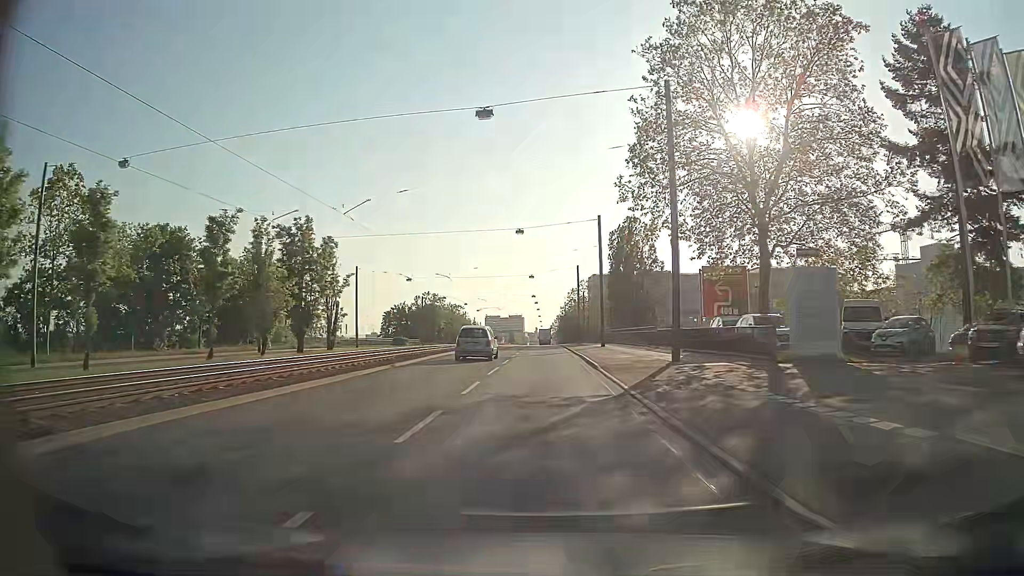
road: primary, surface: asphalt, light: Day
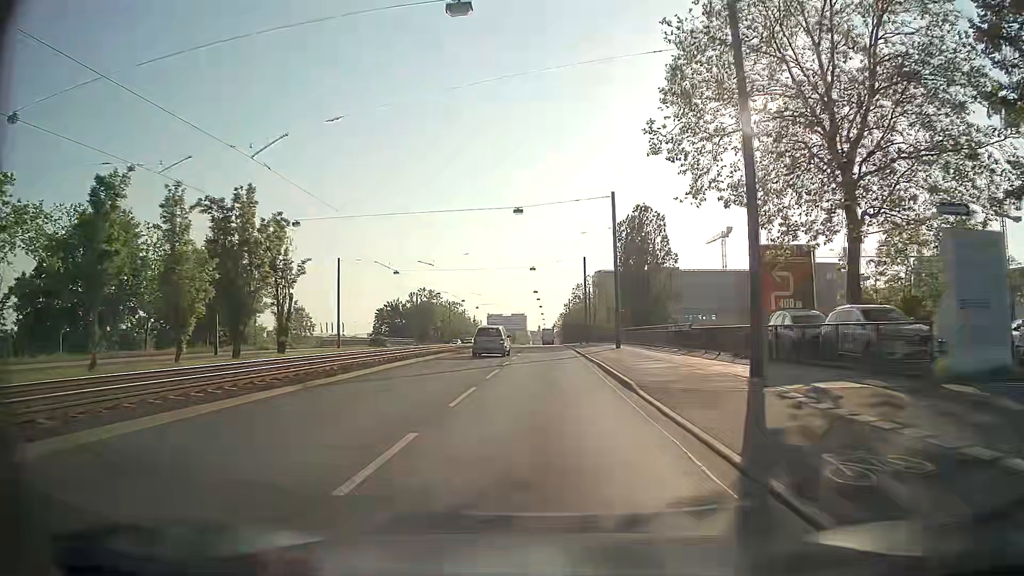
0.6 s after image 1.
(0.0, +9.0) m; 0°
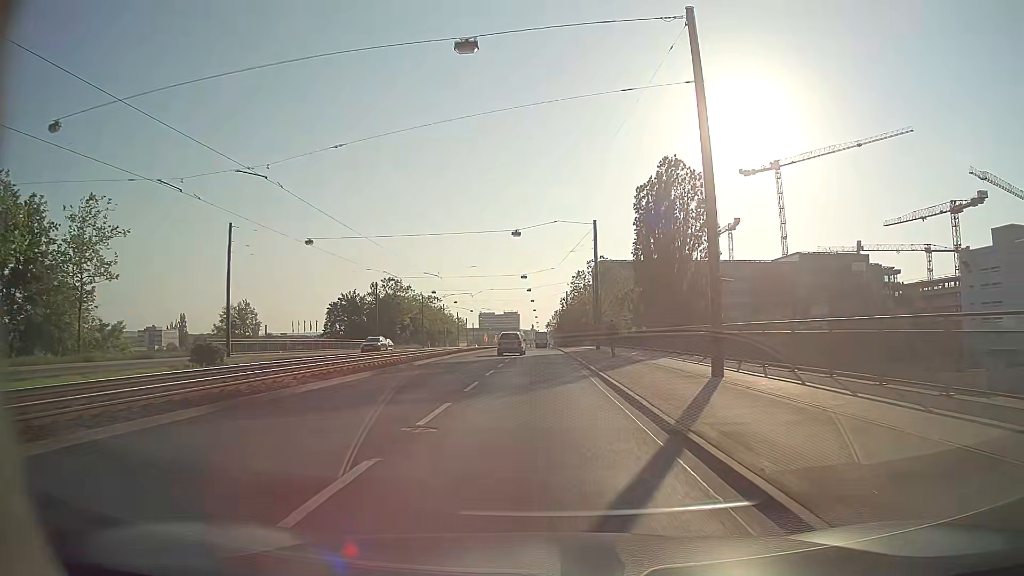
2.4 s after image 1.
(+0.2, +27.2) m; 0°
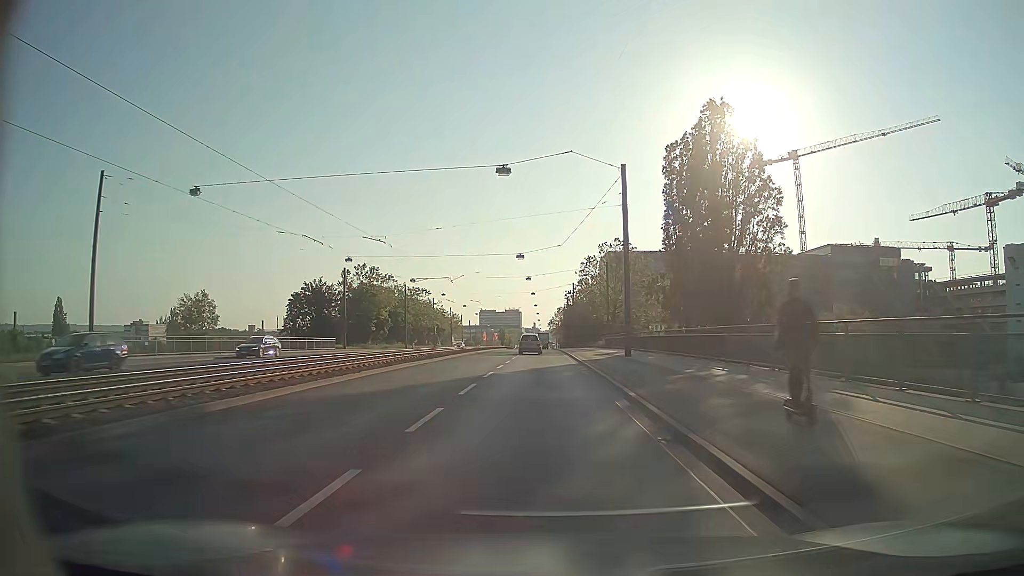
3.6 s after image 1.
(0.0, +18.3) m; 0°
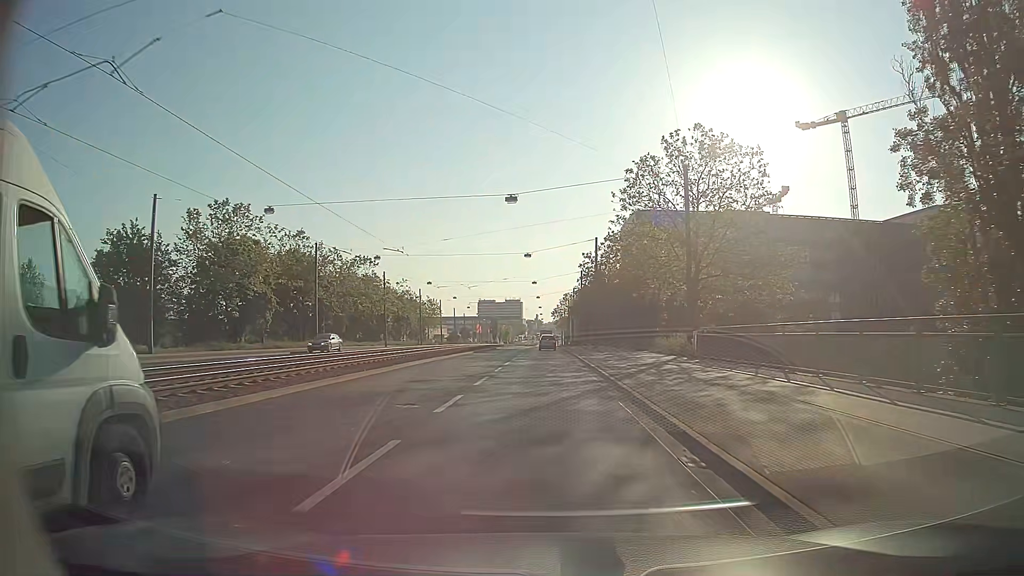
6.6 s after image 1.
(0.0, +45.8) m; 0°
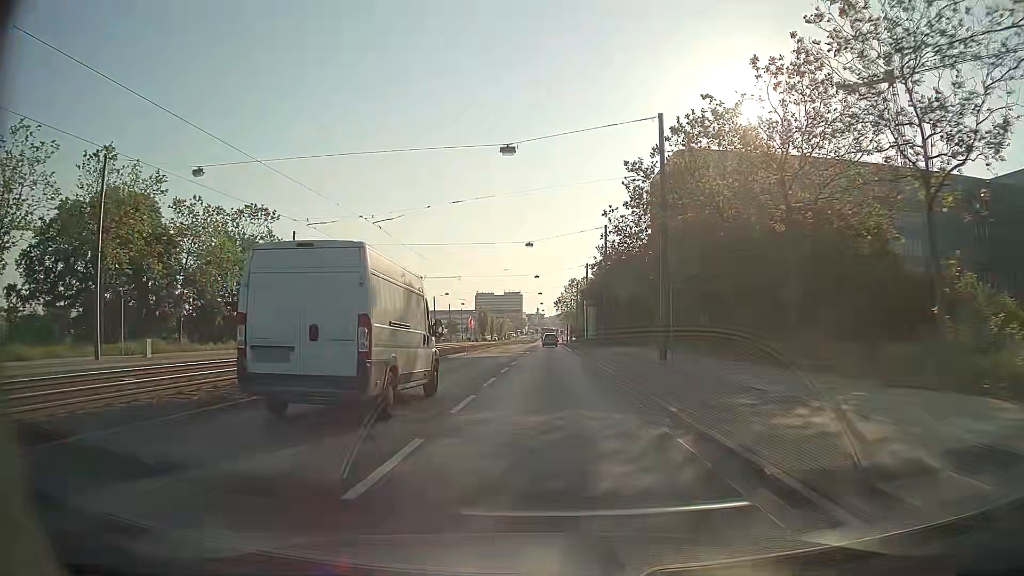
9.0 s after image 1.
(+0.1, +36.5) m; 0°
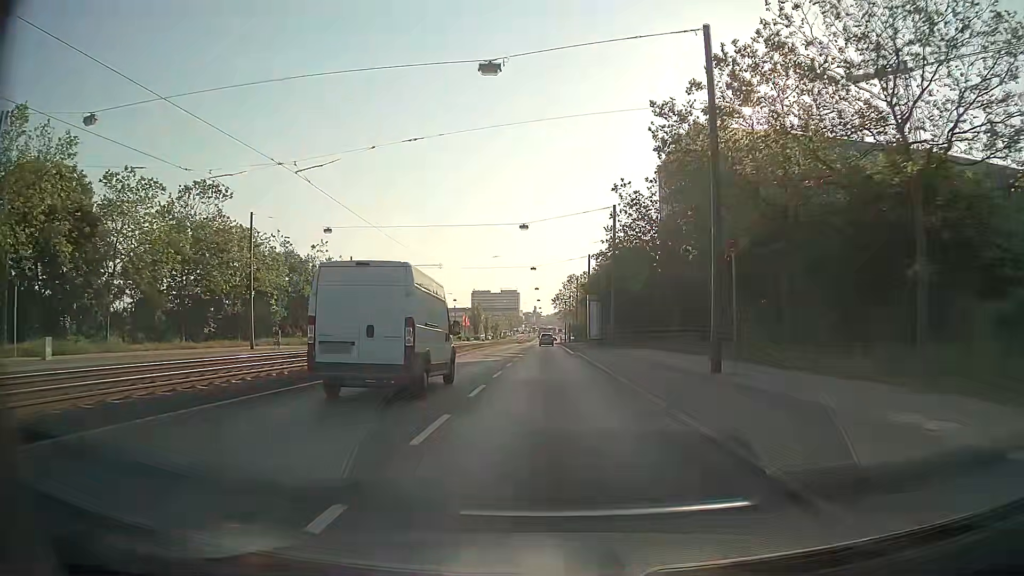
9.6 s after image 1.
(0.0, +9.2) m; 0°
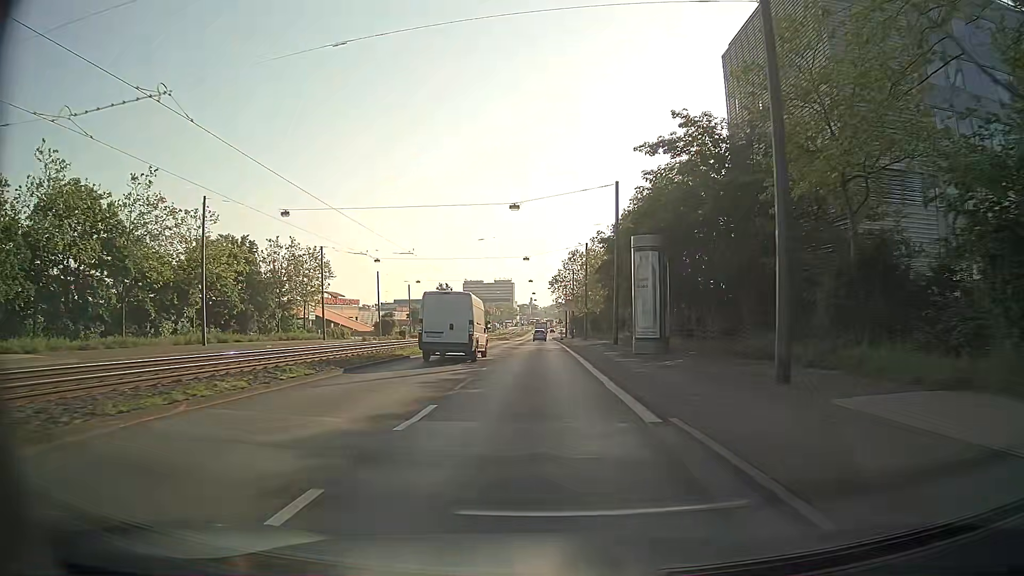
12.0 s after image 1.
(+0.3, +36.9) m; 0°
(0, +10) (0, +20) (0, +30) (0, +40) (0, +50) (0, +60) (0, +70) (0, +80) (0, +90) (0, +100) m
